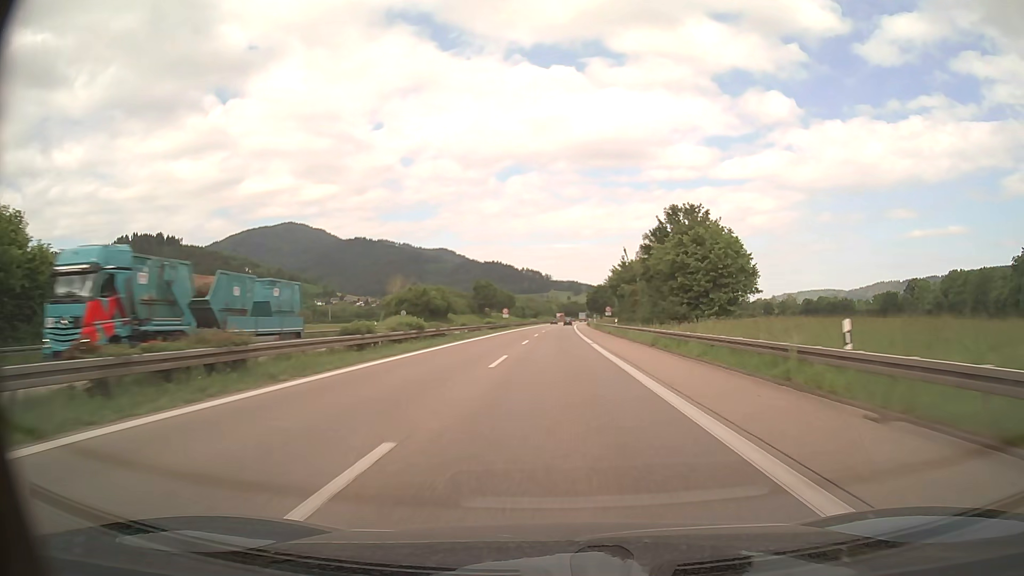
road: trunk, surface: asphalt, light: Day
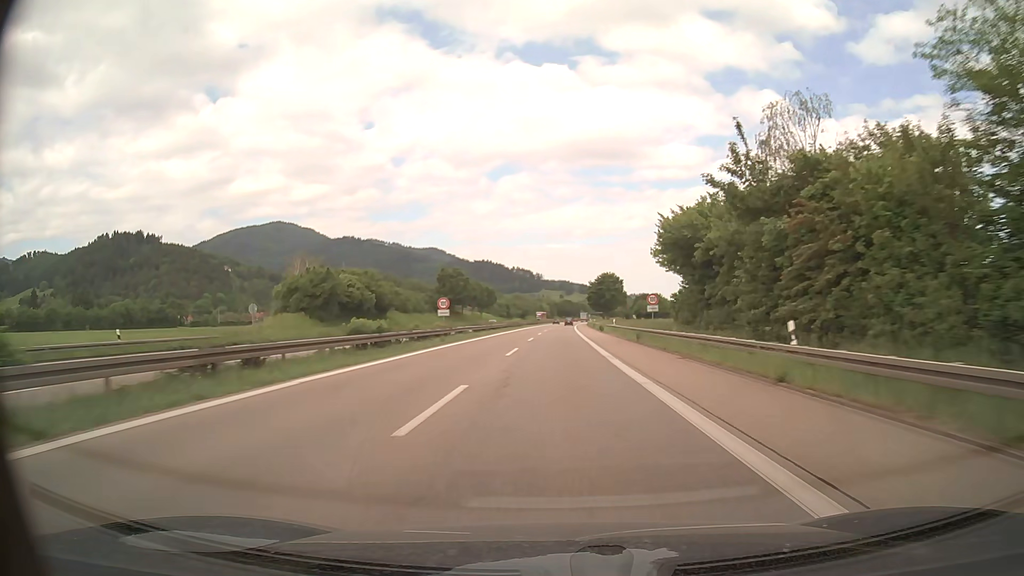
(+0.3, +45.5) m; +1°
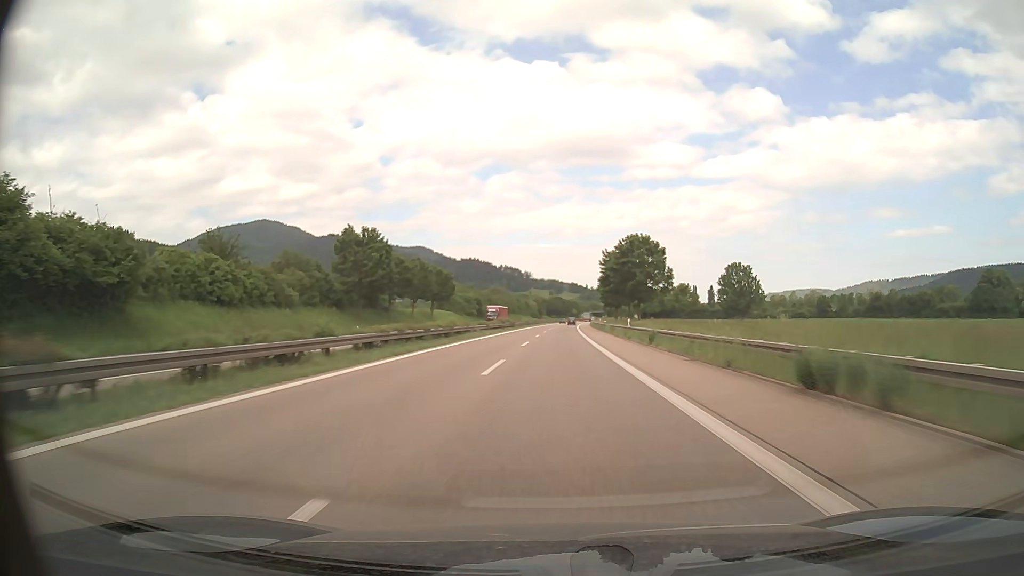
(+0.4, +60.7) m; +1°
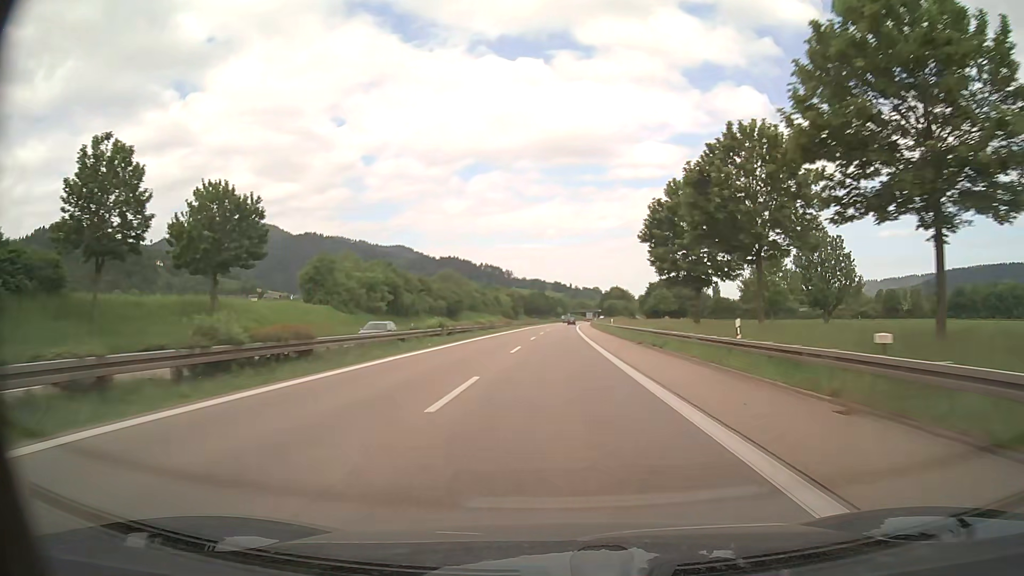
(+1.0, +75.7) m; +2°
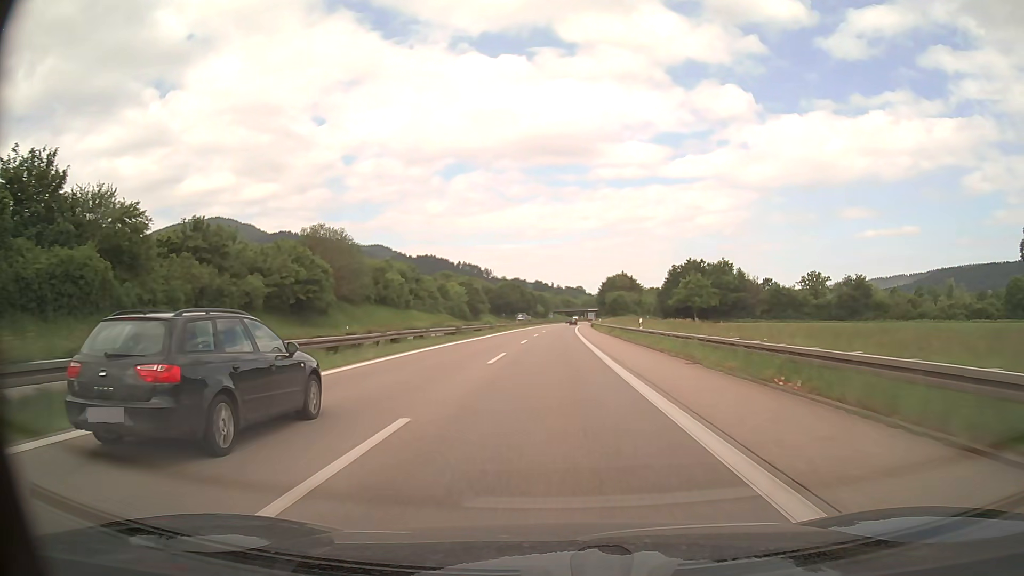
(+0.9, +75.7) m; +1°
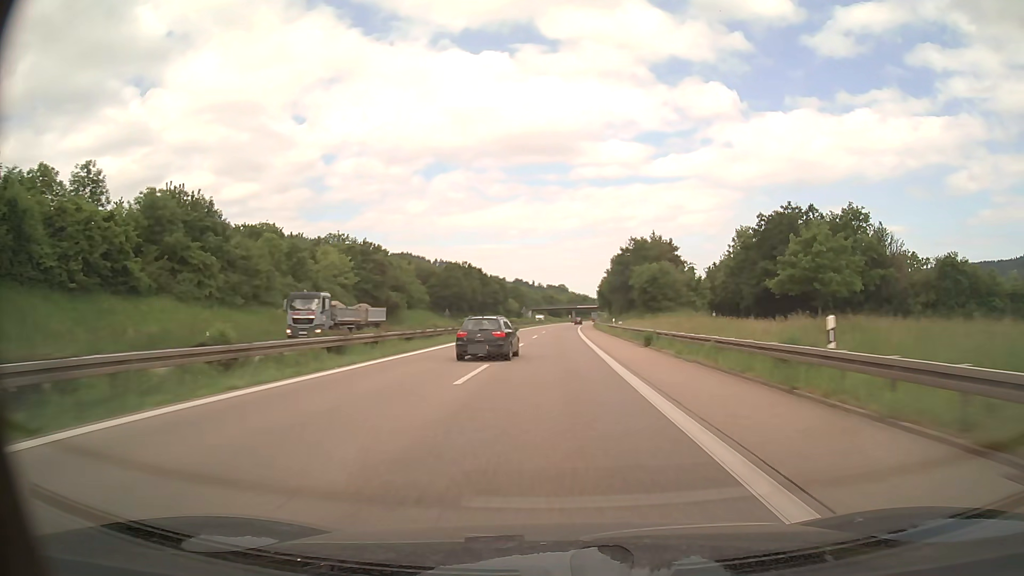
(+1.0, +75.8) m; +2°
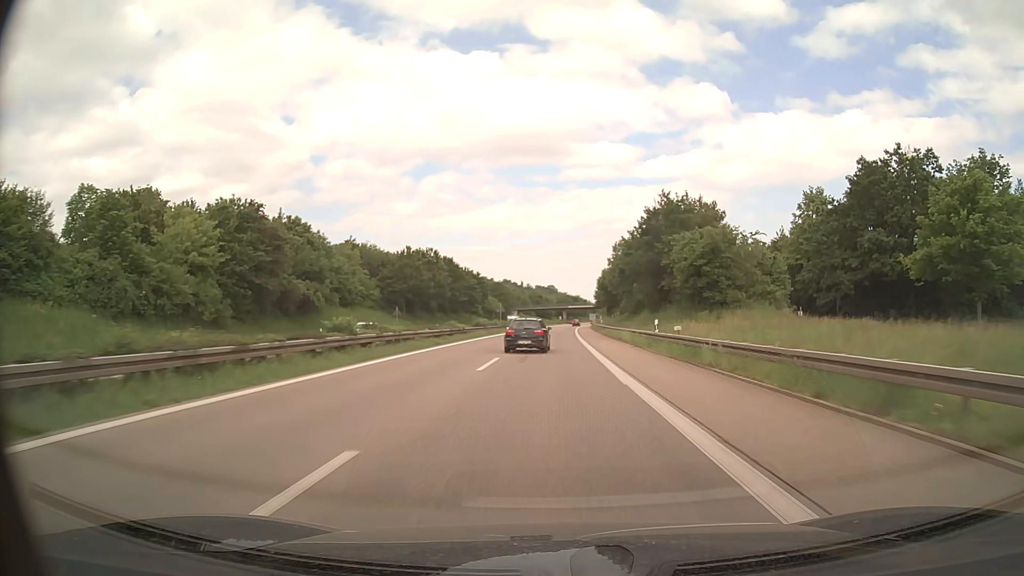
(+0.2, +30.3) m; +1°
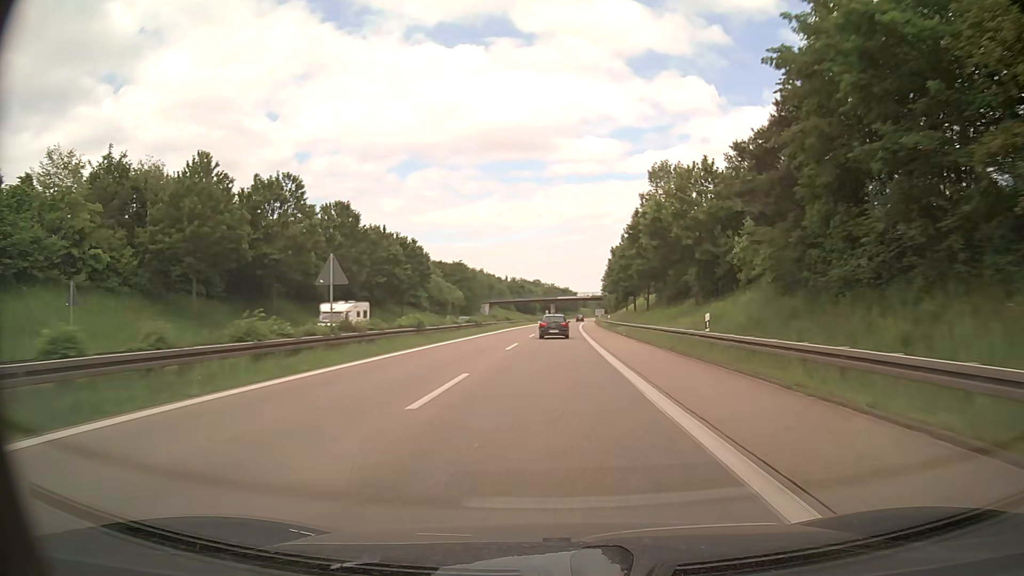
(+0.6, +60.2) m; +1°
(0, +10) (0, +20) (0, +30) (0, +40) (+1, +50) (+1, +60) (+1, +70) (+1, +80) (+2, +90) (+2, +100) m
